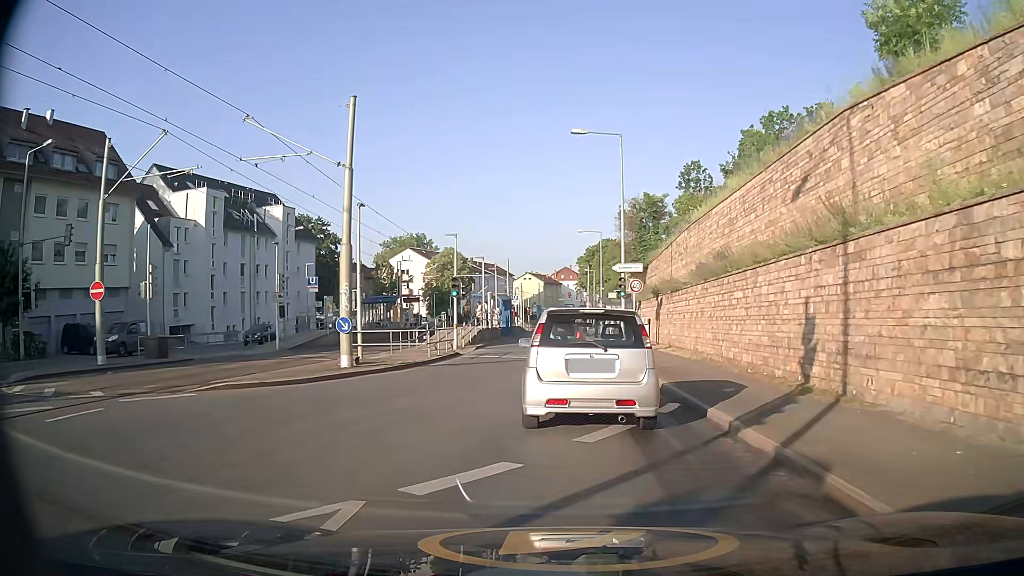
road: tertiary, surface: asphalt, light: Day
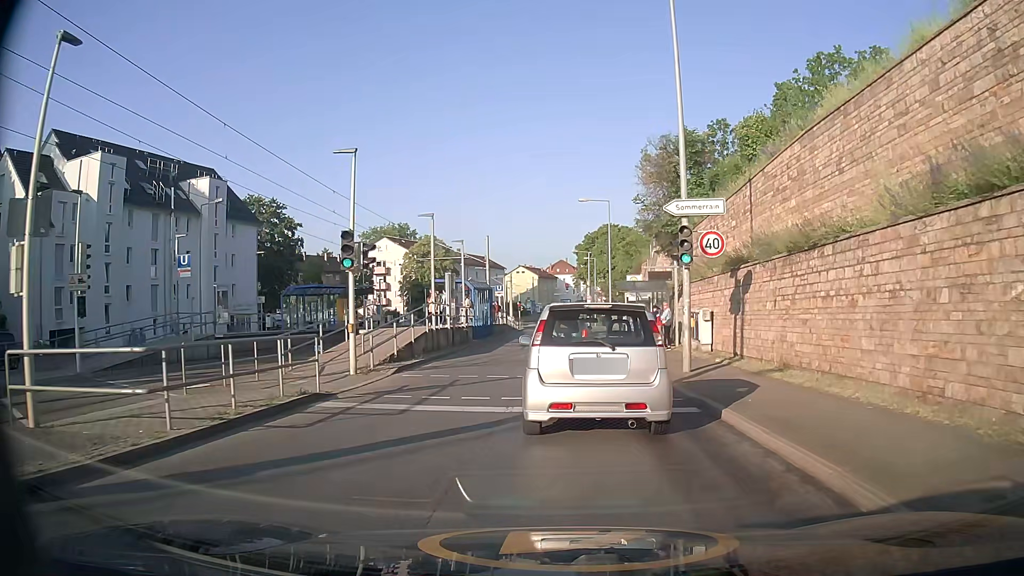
(+0.1, +15.4) m; 0°
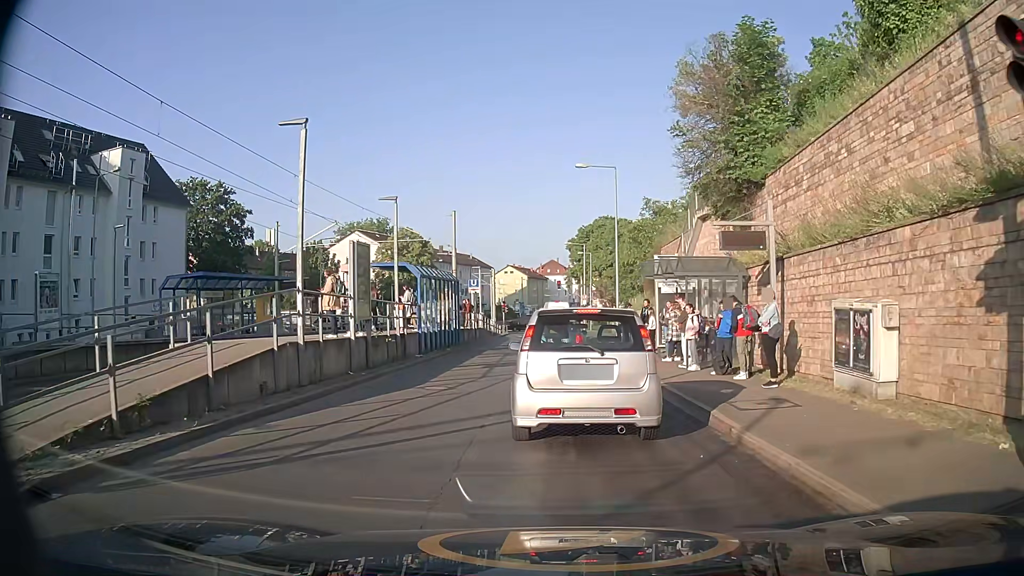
(+0.1, +12.4) m; 0°
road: secondary
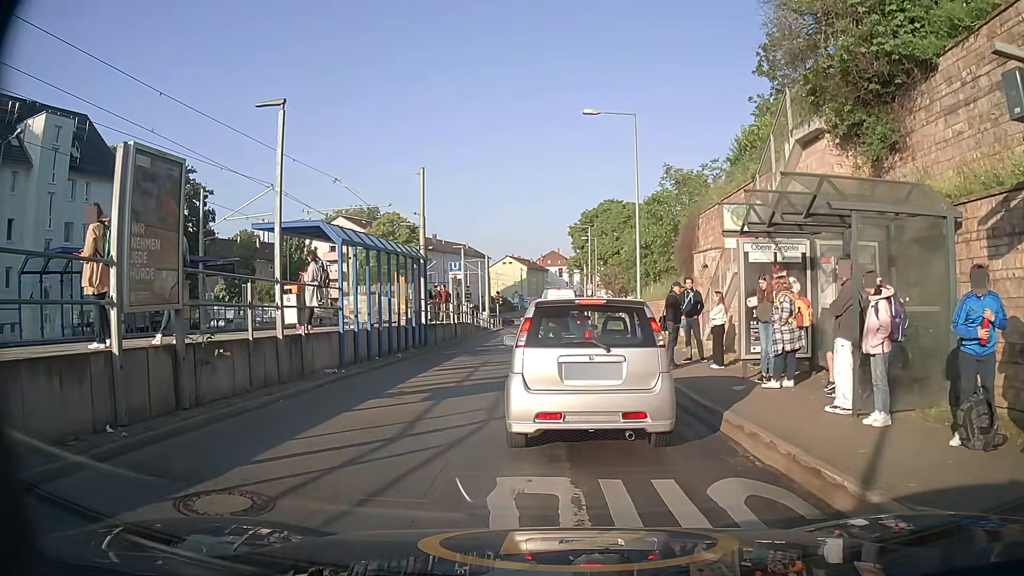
(+0.1, +9.0) m; +1°
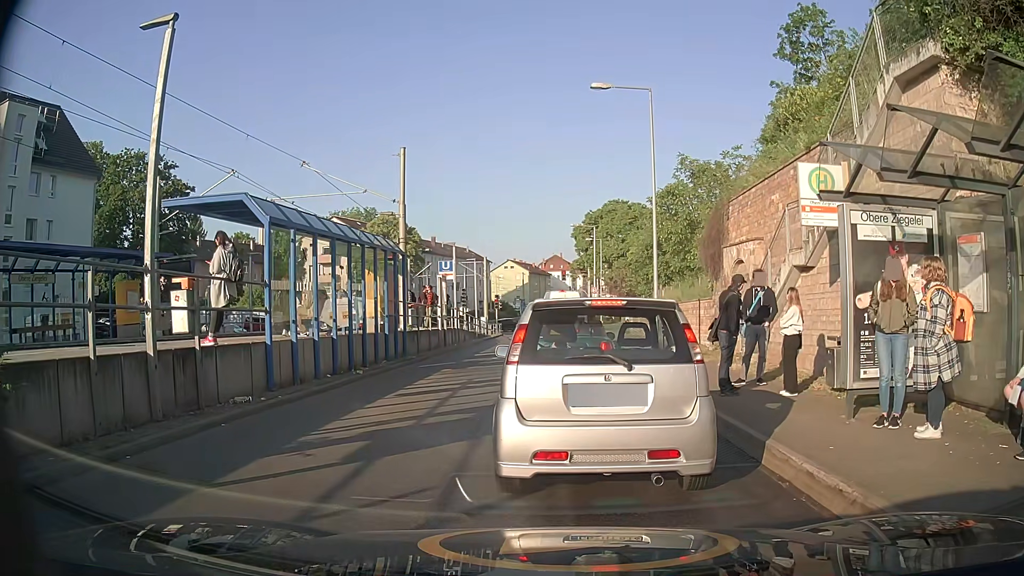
(-0.1, +4.0) m; -2°
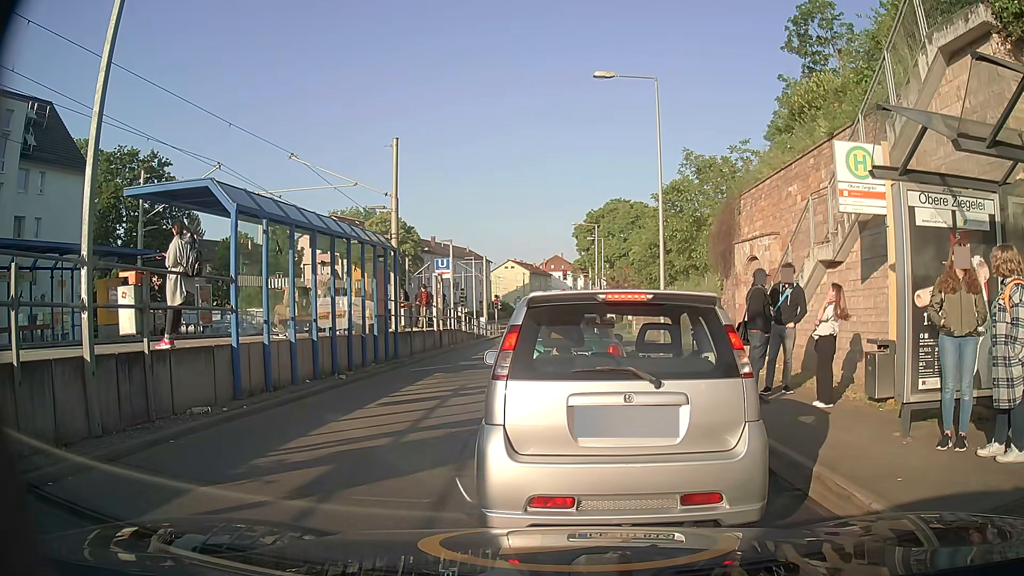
(0.0, +1.3) m; 0°
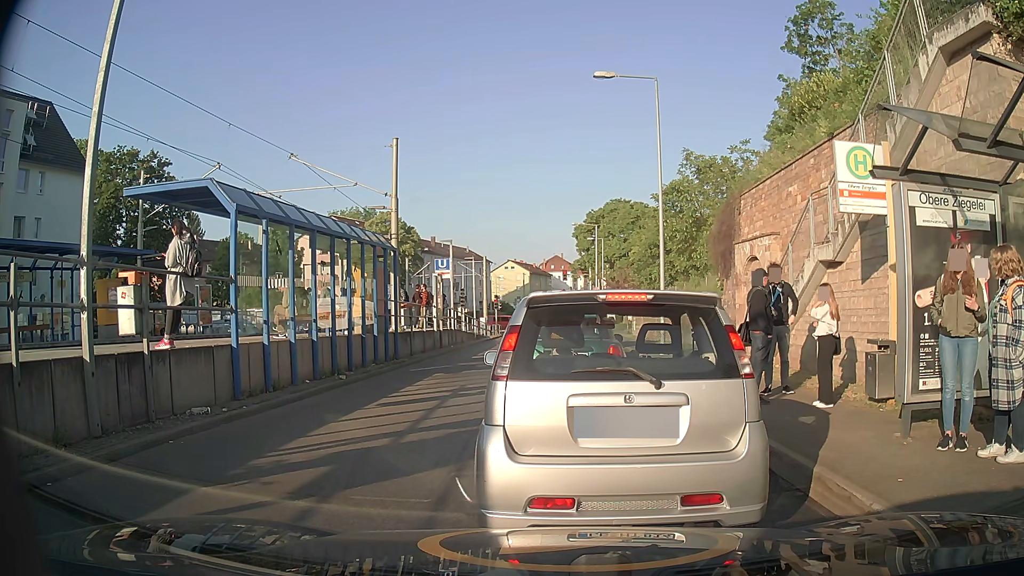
(0.0, +0.1) m; 0°
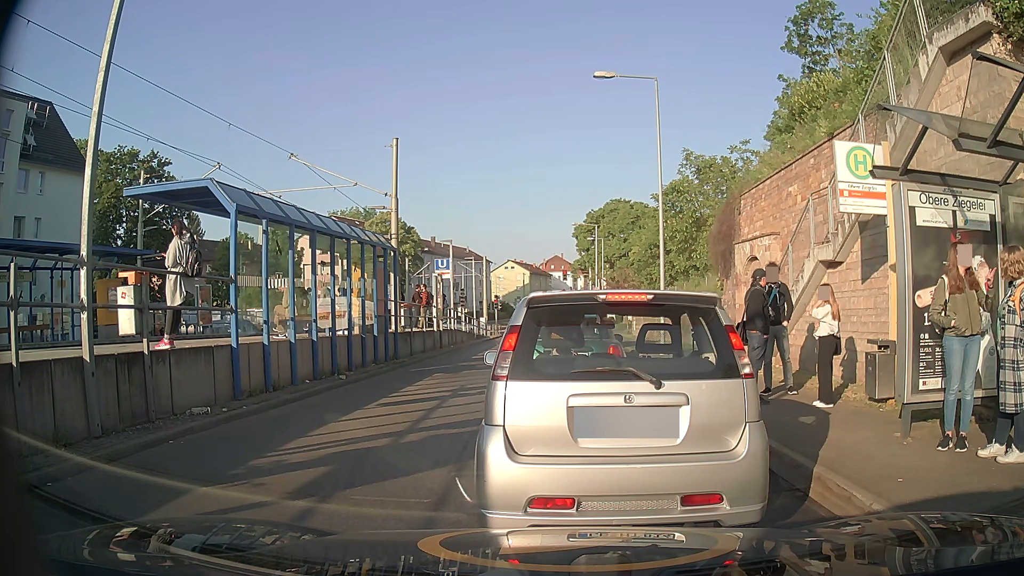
(0.0, 0.0) m; 0°
(0, +10) (0, +20) (+1, +30) (+1, +40) (+1, +50) (+1, +60) (0, +70) (0, +80) (-1, +90) (-1, +100) m
